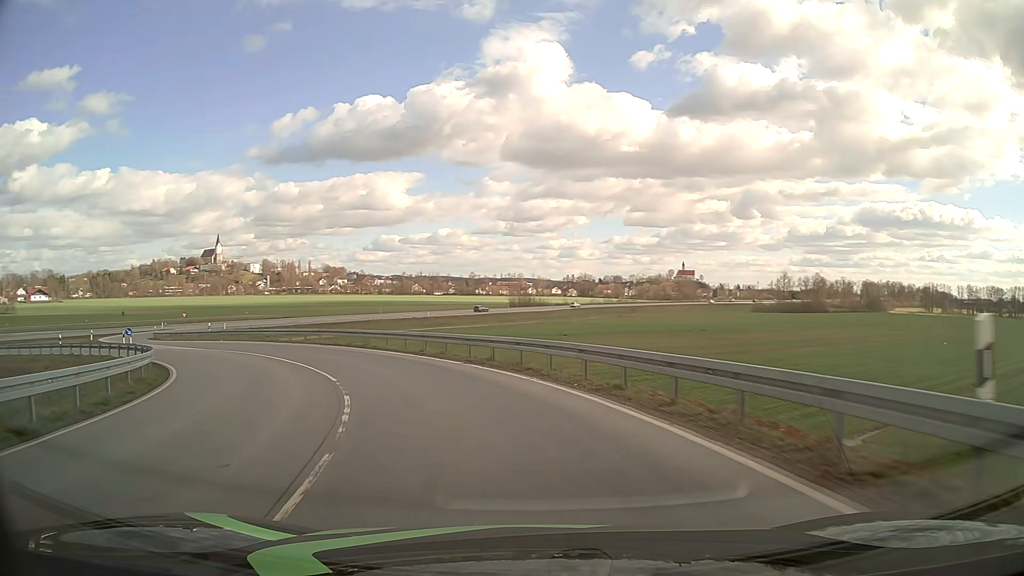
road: primary_link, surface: asphalt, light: Day
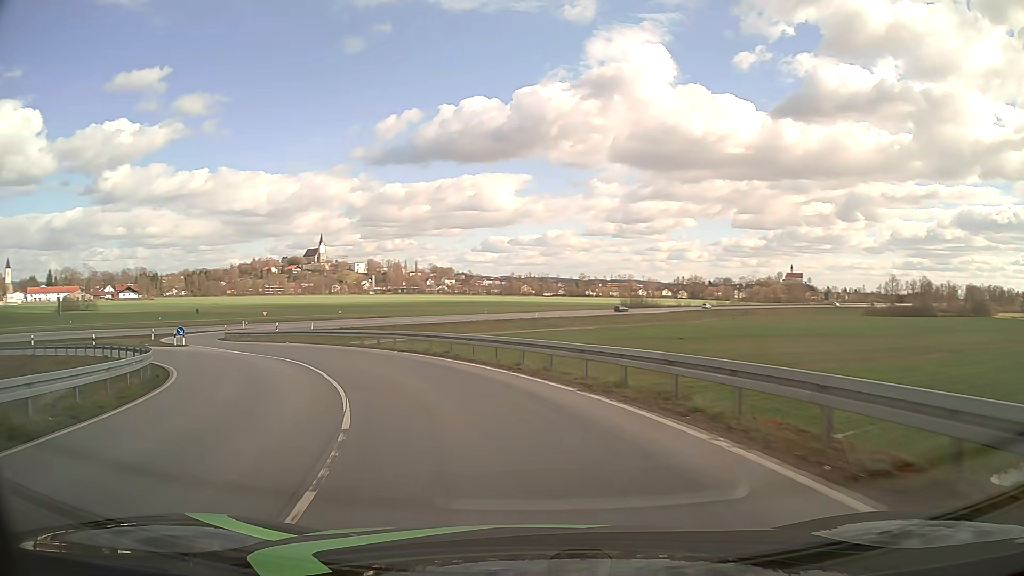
(-0.6, +7.2) m; -9°
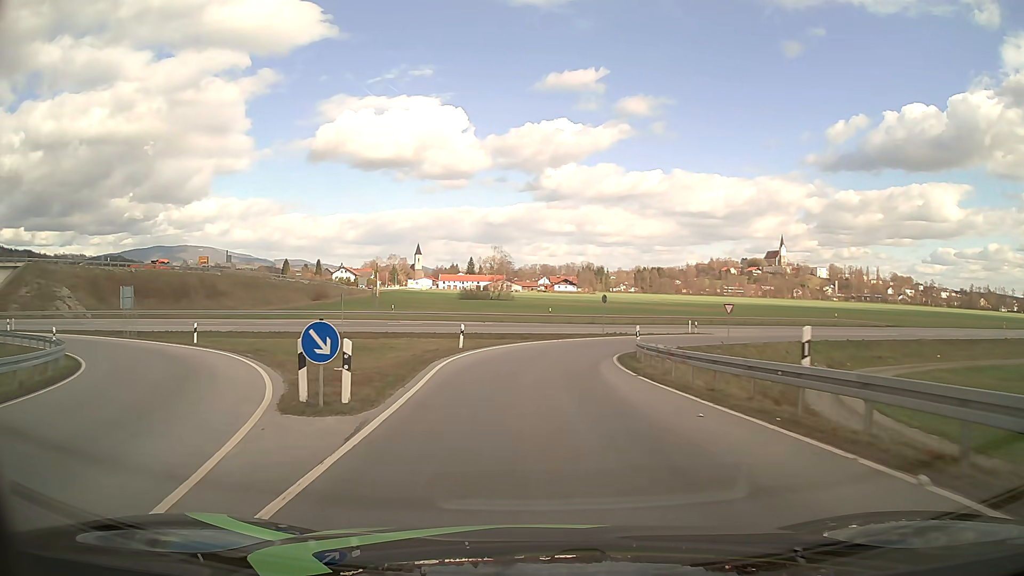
(-13.6, +33.3) m; -40°
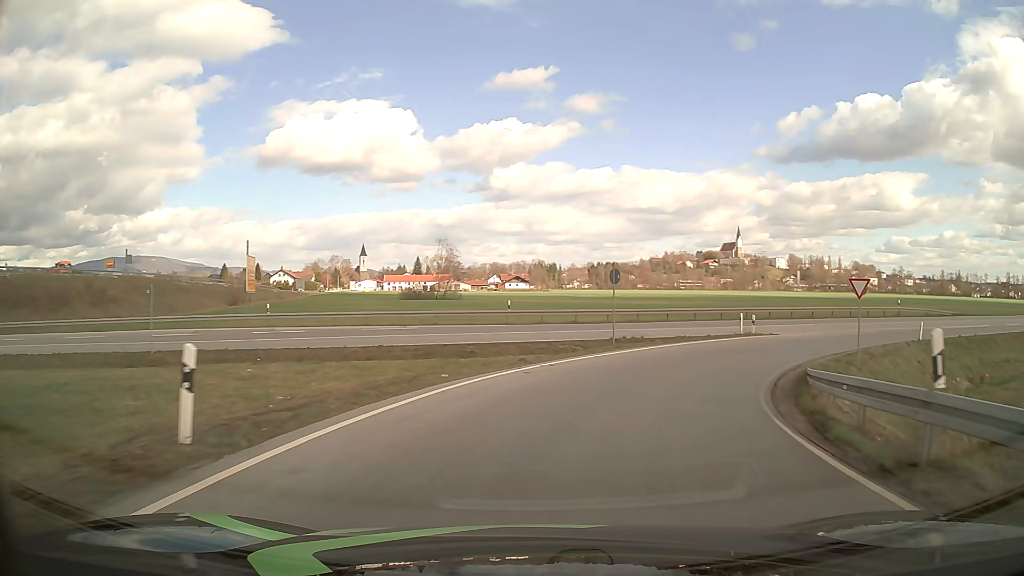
(-0.2, +22.0) m; +3°
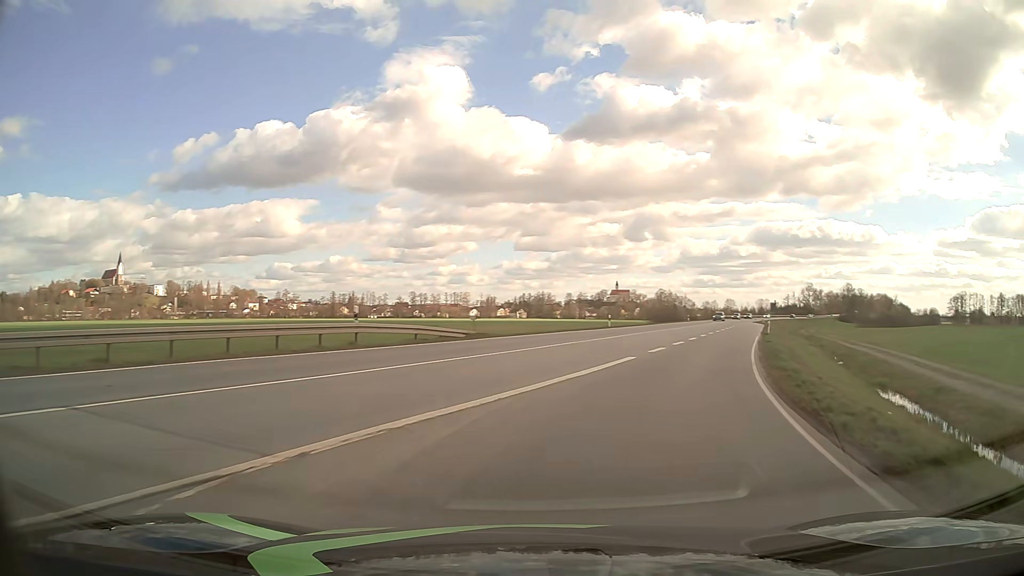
(+14.3, +30.8) m; +53°
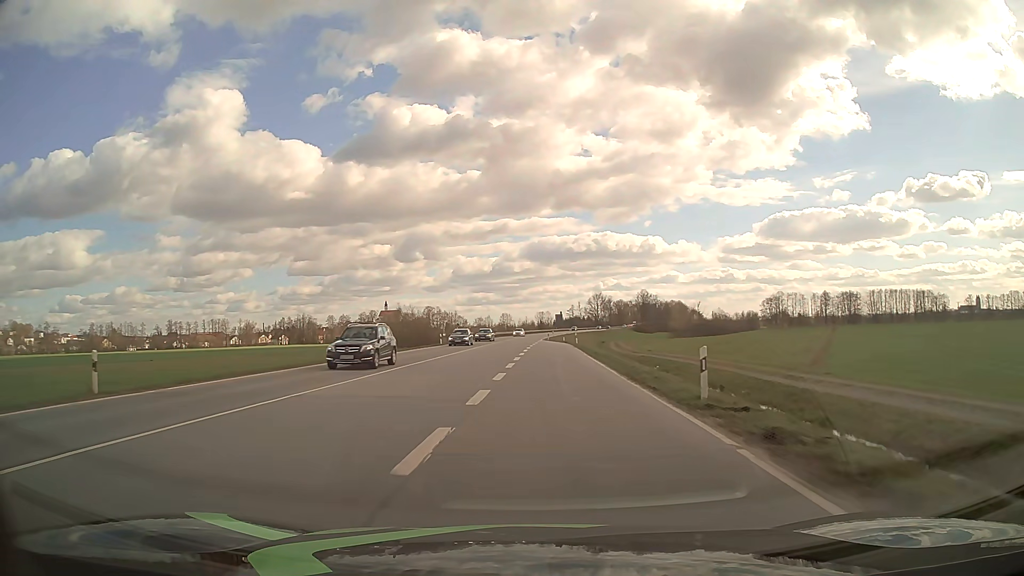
(+11.8, +40.0) m; +21°
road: primary
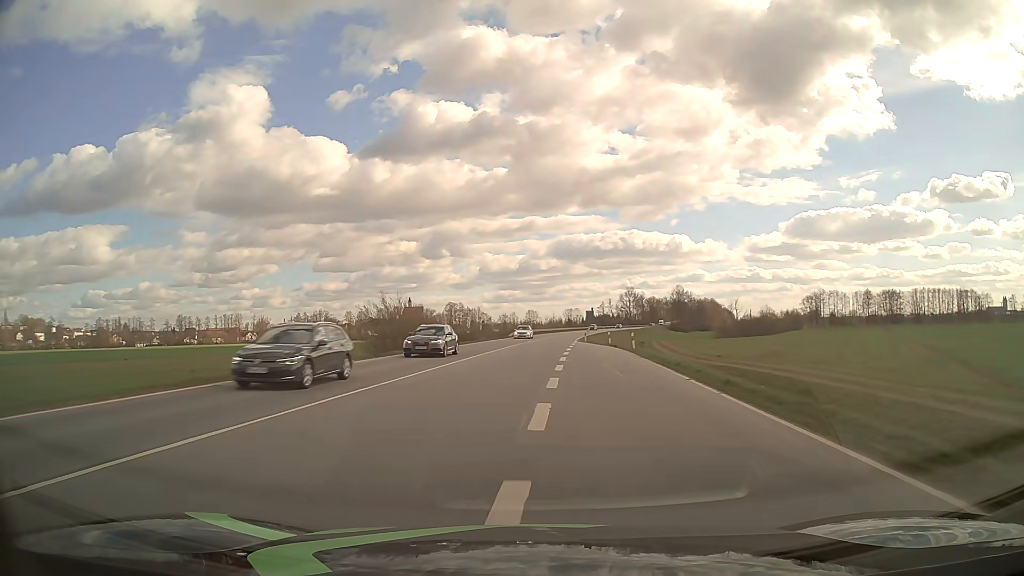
(-0.5, +21.7) m; -2°
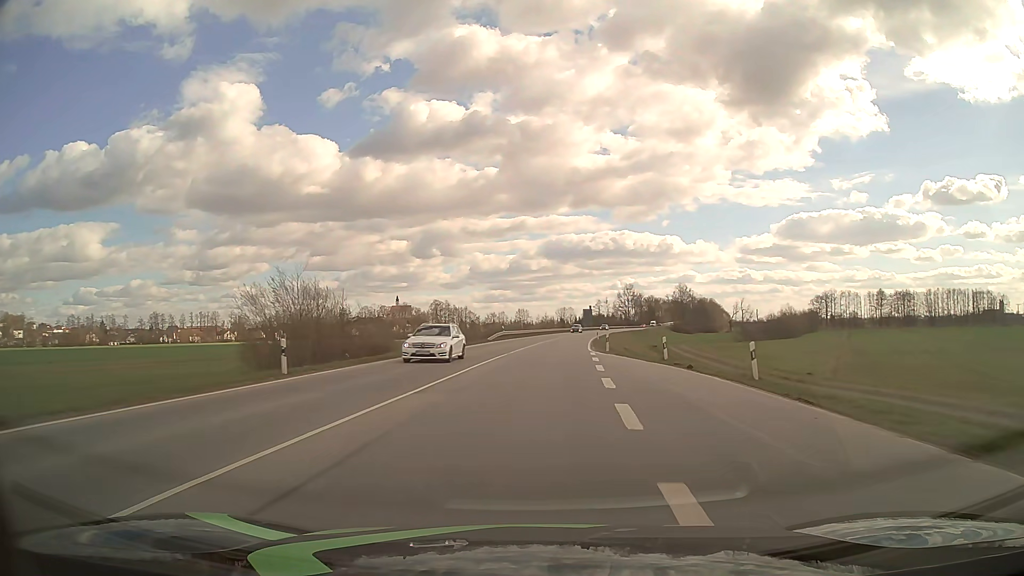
(0.0, +24.2) m; +1°
(0, +10) (0, +20) (+1, +30) (+1, +40) (+2, +50) (+3, +60) (+4, +70) (+5, +80) (+6, +90) (+8, +100) m
